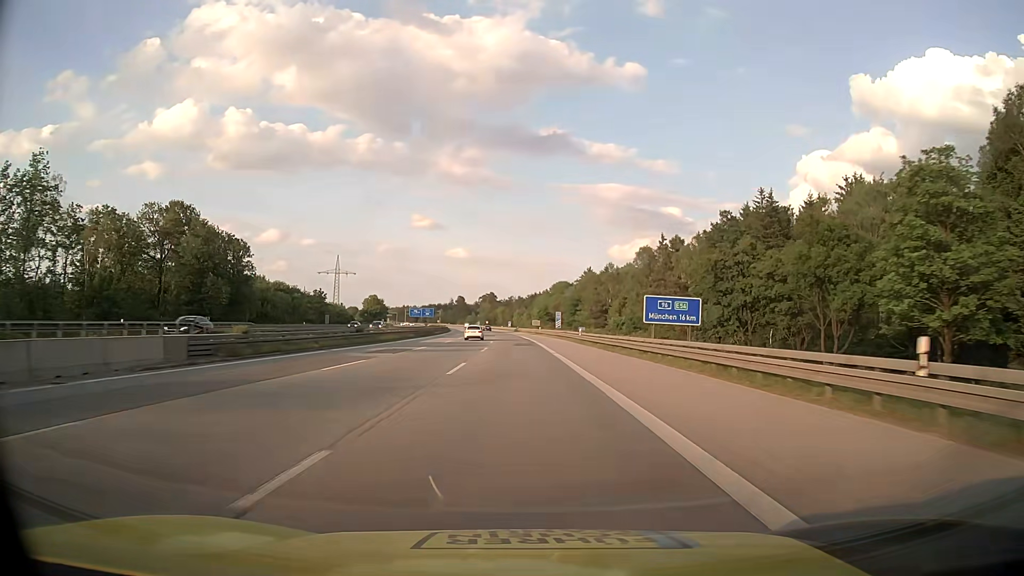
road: motorway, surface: asphalt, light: Day
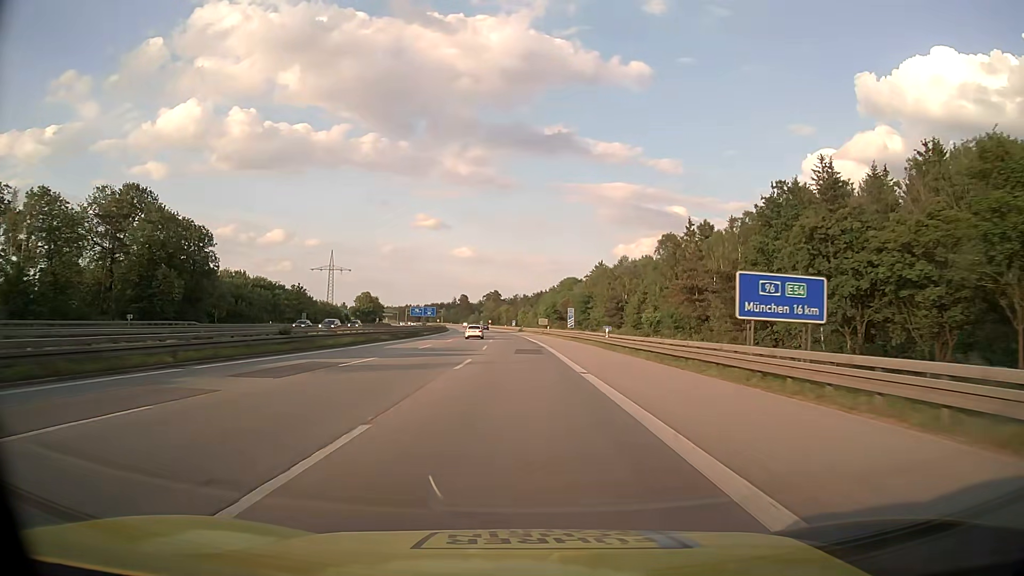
(-0.1, +16.2) m; -1°
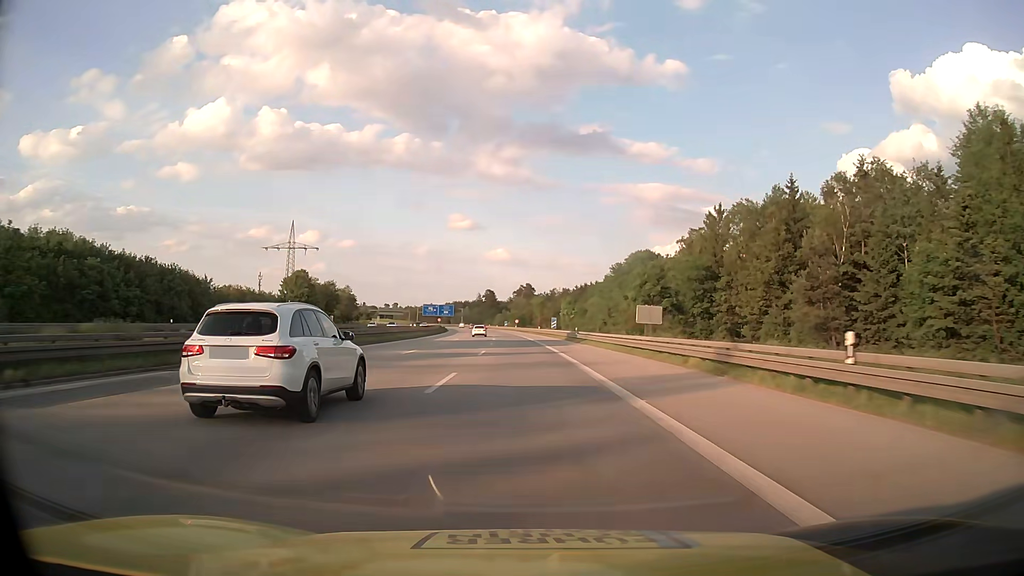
(-2.2, +80.8) m; -3°
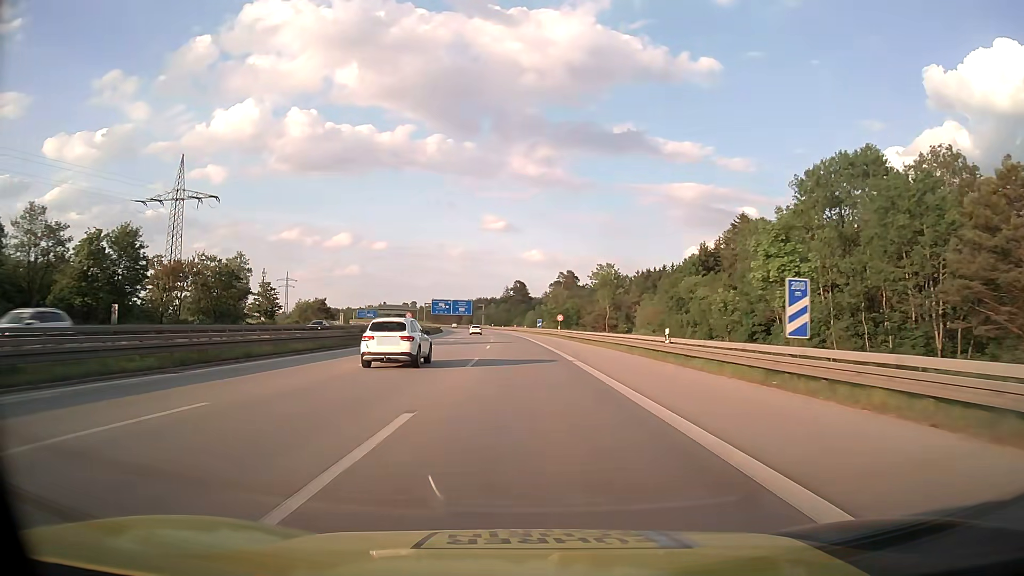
(-2.1, +80.8) m; -3°
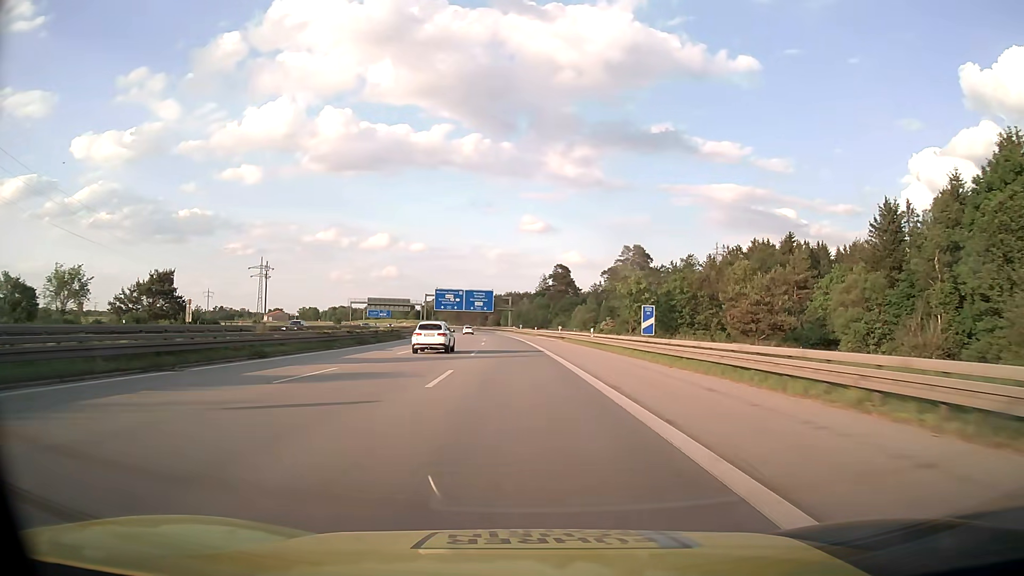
(-2.2, +80.8) m; -3°
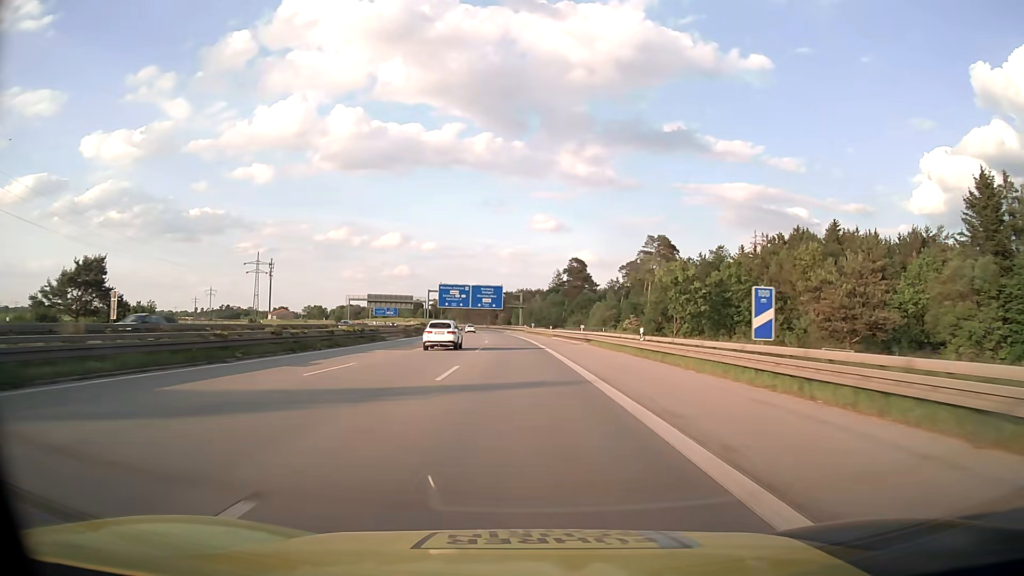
(-0.1, +16.1) m; -1°
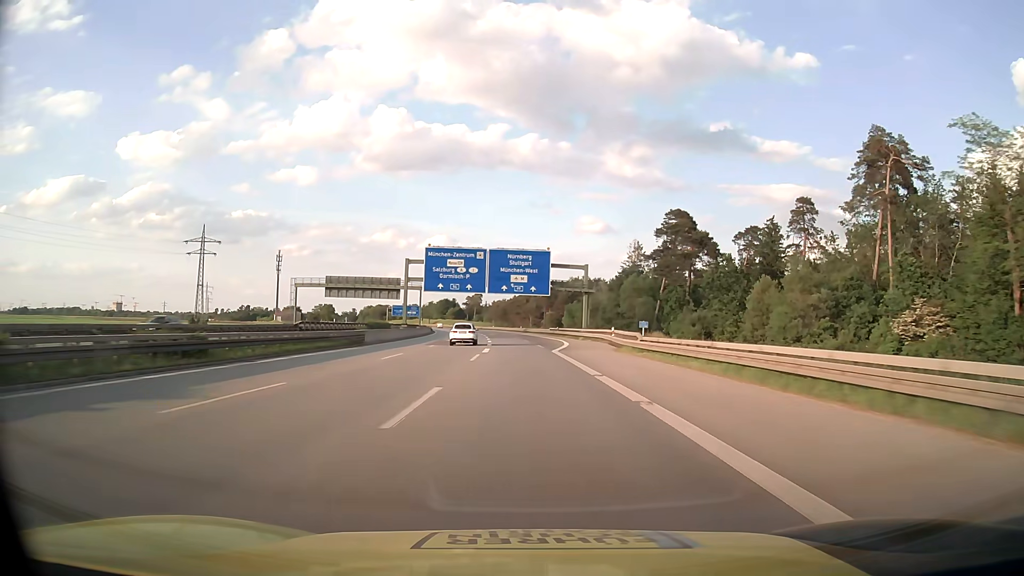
(-3.0, +80.7) m; -4°
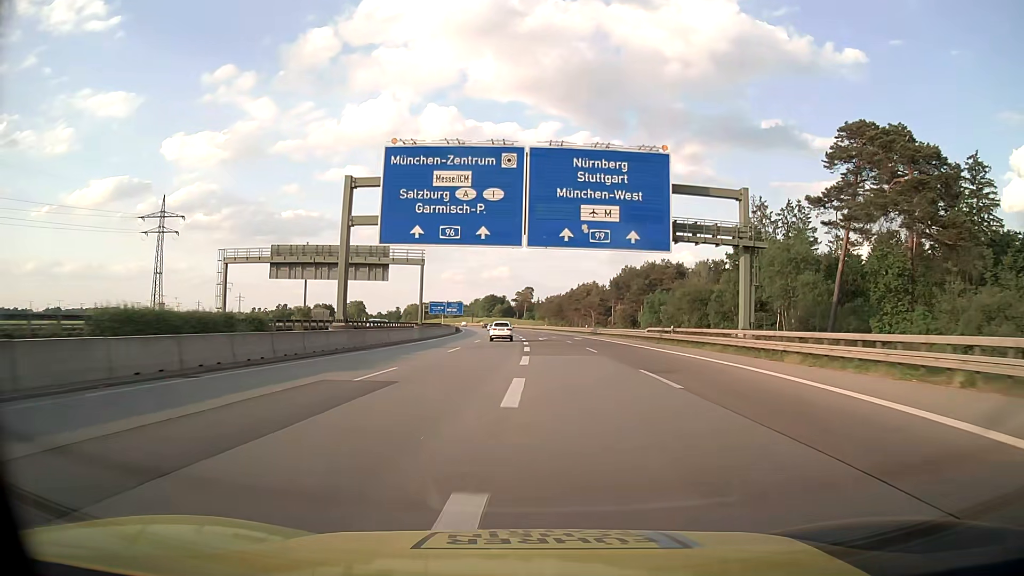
(-2.0, +48.4) m; -4°
(0, +10) (0, +20) (0, +30) (-1, +40) (-1, +50) (-1, +60) (-2, +70) (-2, +80) (-3, +90) (-4, +100) m
